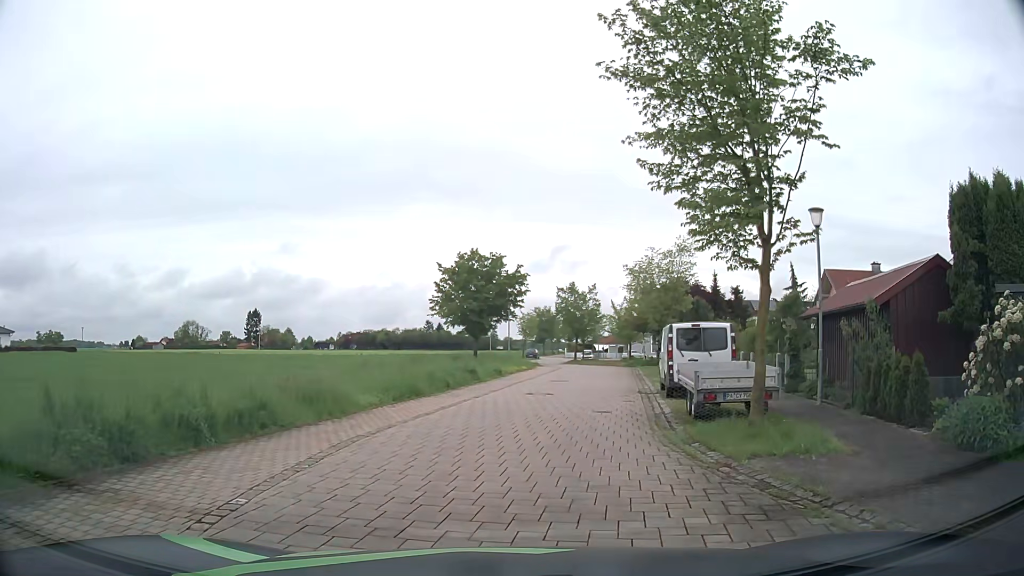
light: Day
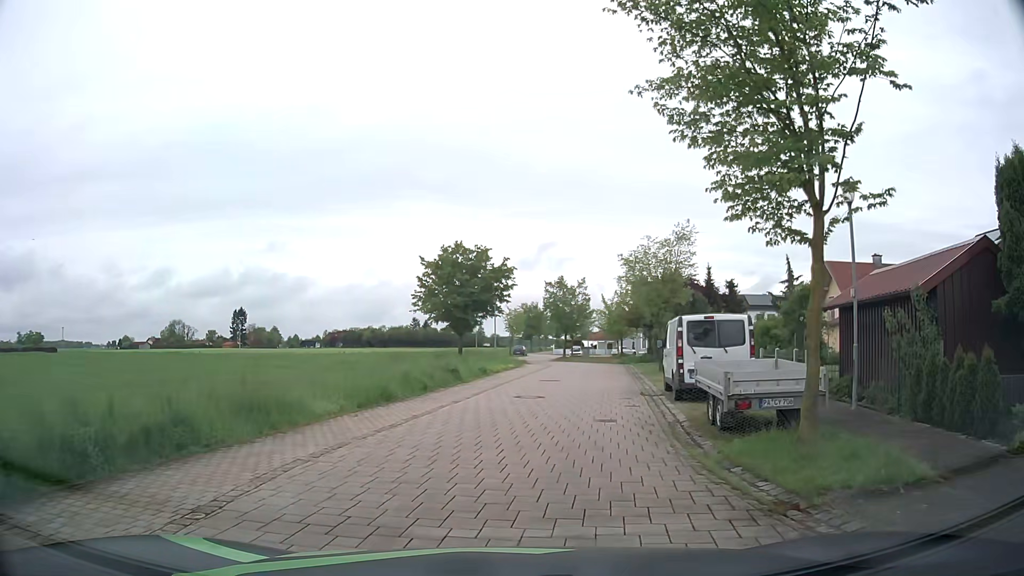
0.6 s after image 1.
(+0.1, +2.4) m; 0°
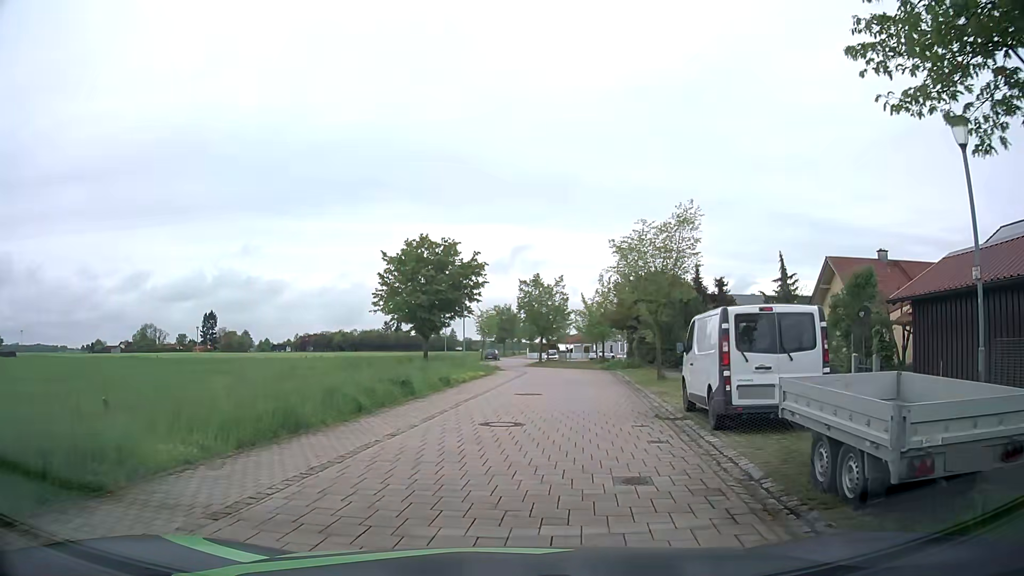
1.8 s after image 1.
(+0.3, +5.0) m; +4°
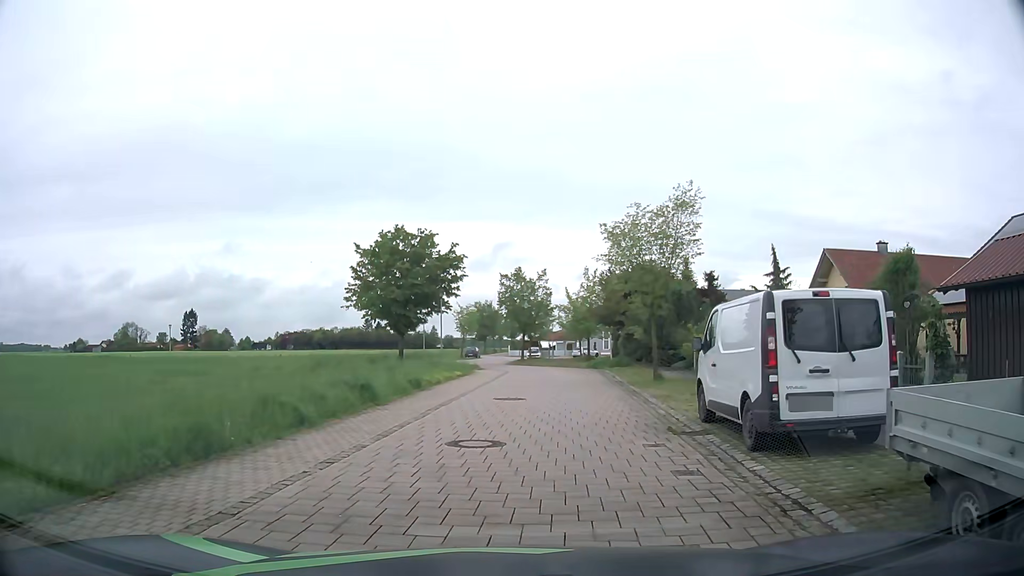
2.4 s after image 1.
(0.0, +2.6) m; +2°
